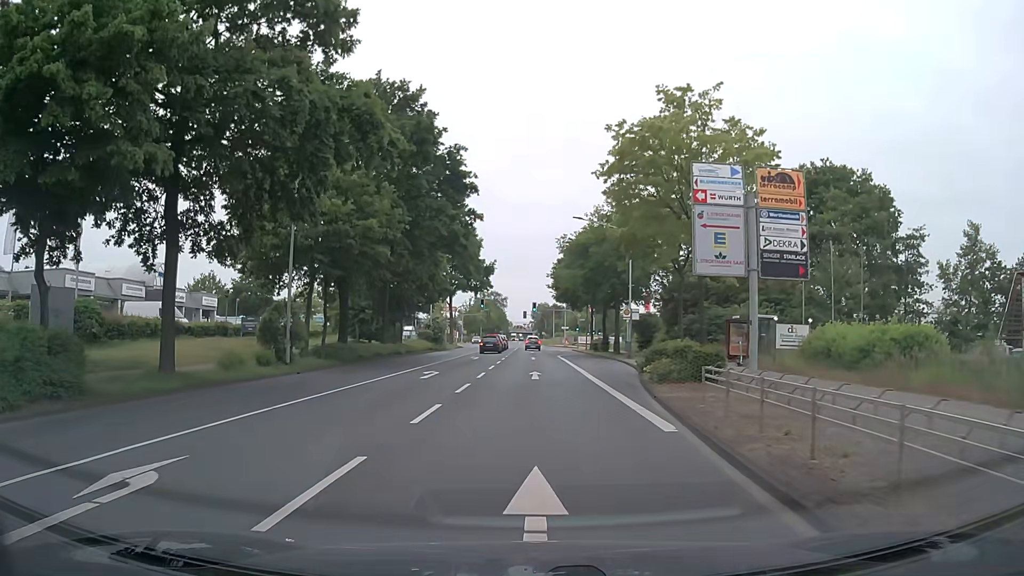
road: secondary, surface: asphalt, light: Day
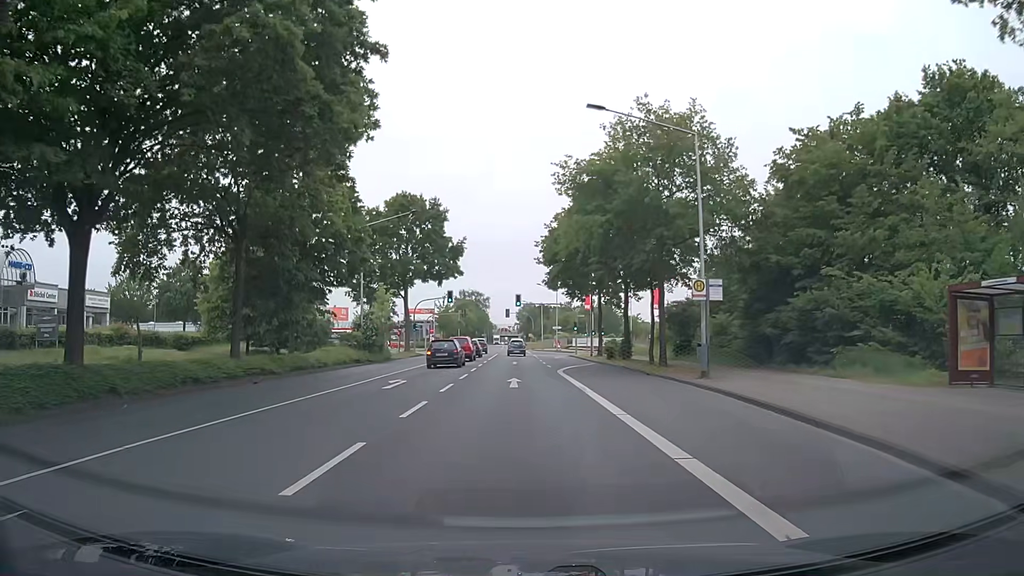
(+0.4, +23.1) m; +1°
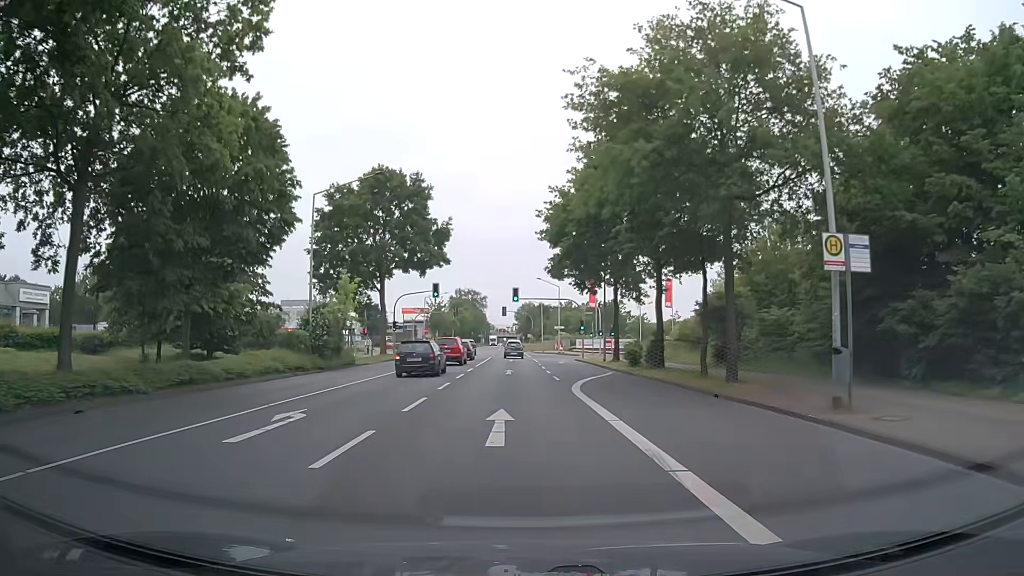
(+0.2, +10.8) m; 0°
(0, +10) (0, +20) (0, +30) (0, +40) (-1, +50) (-1, +60) (-1, +70) (-1, +80) (-2, +90) (-2, +100) m
